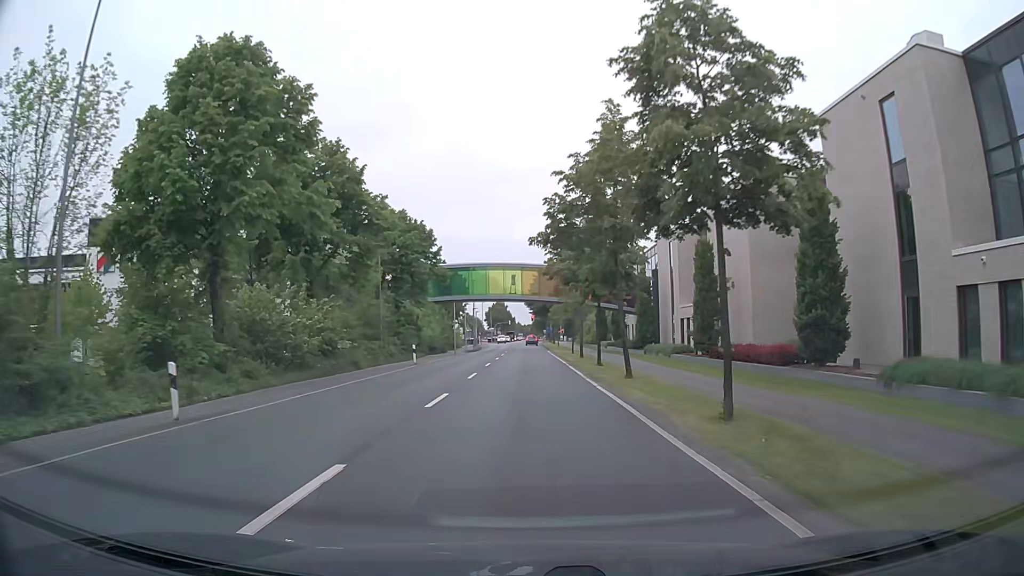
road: secondary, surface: asphalt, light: Day
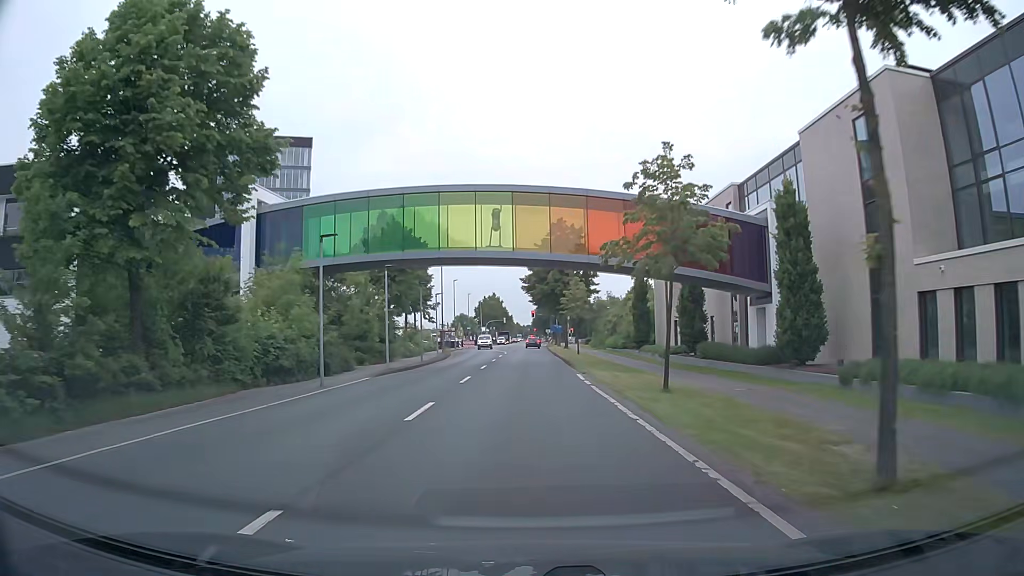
(+0.2, +38.1) m; 0°
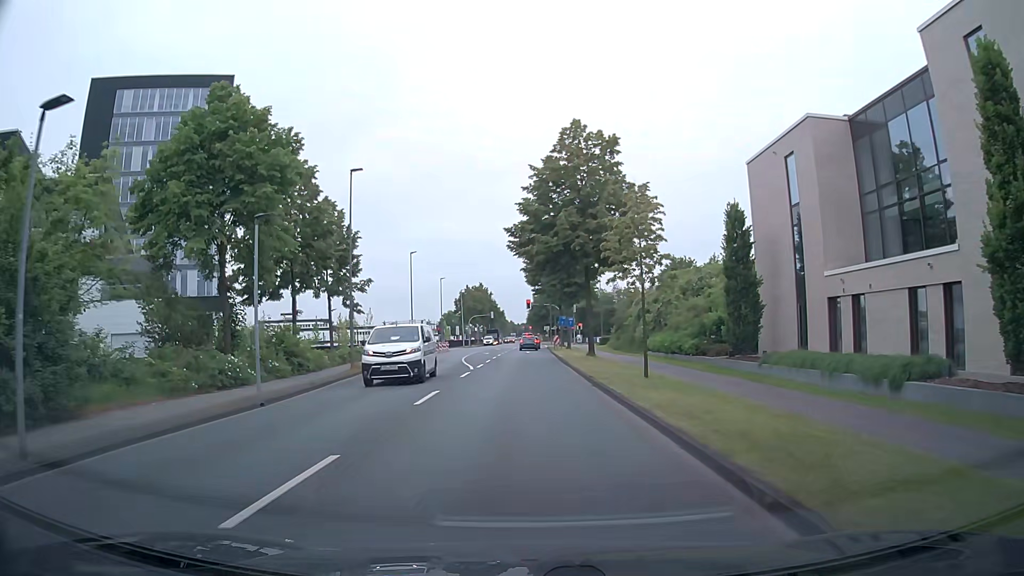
(+0.1, +33.2) m; 0°
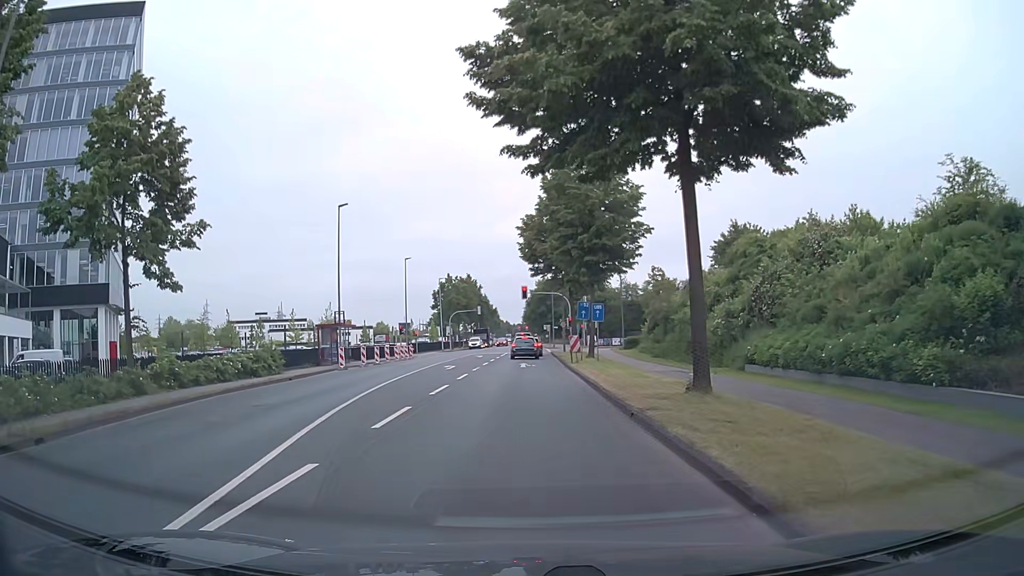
(+0.4, +25.6) m; +1°
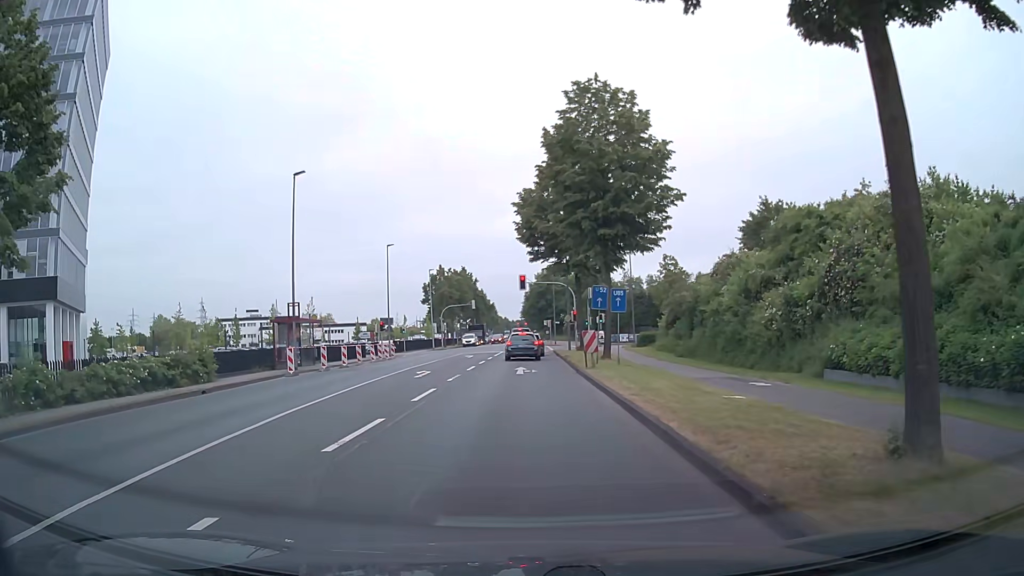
(0.0, +8.3) m; 0°
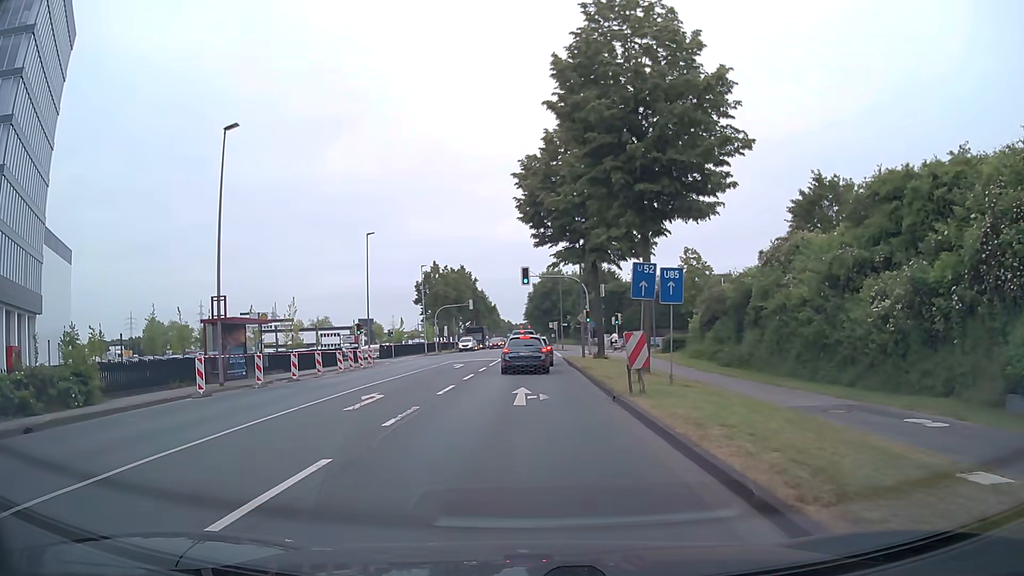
(0.0, +9.1) m; 0°
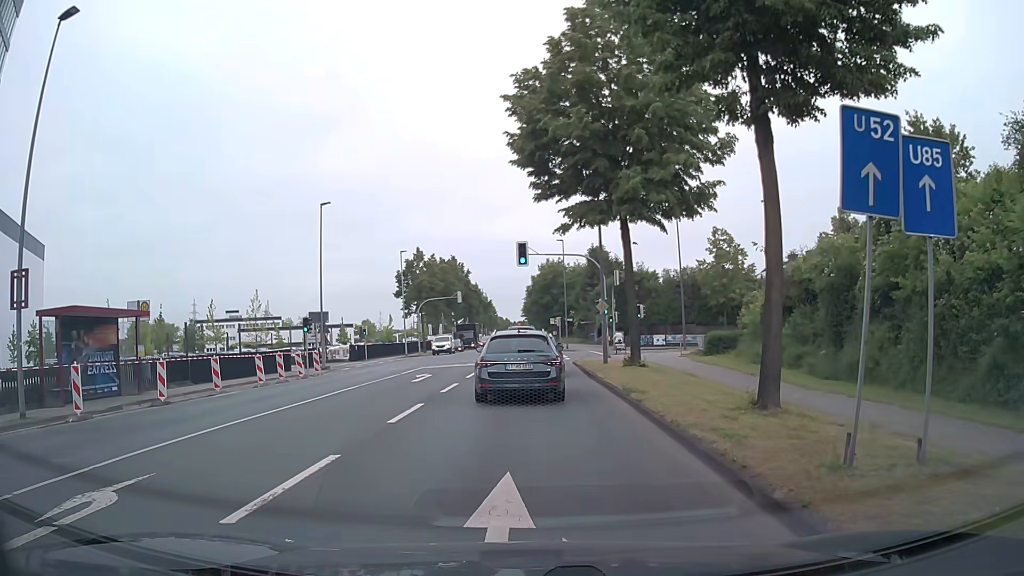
(-0.1, +11.8) m; 0°
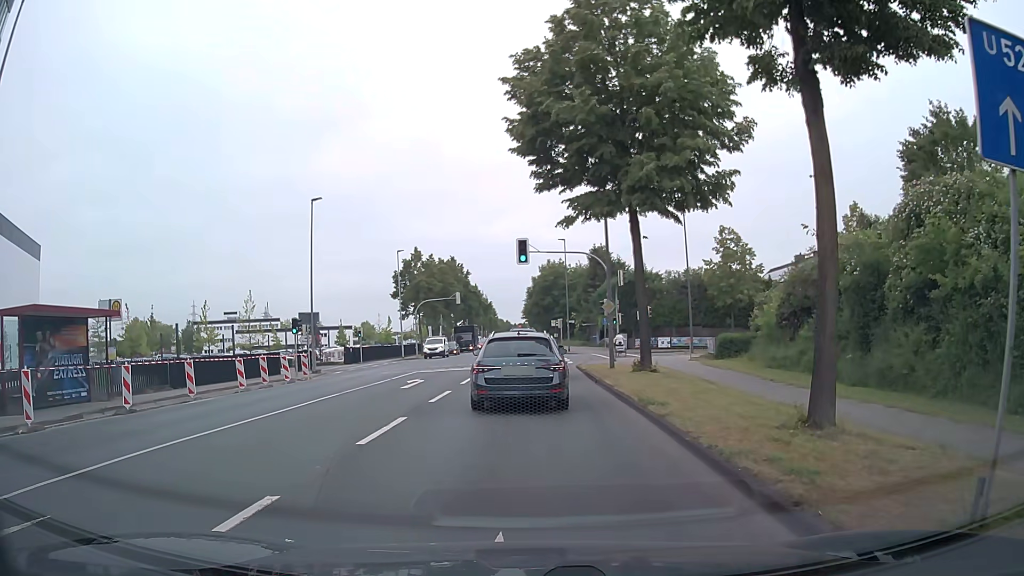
(0.0, +2.0) m; +1°
(0, +10) (-1, +20) (-1, +30) (-1, +40) (-1, +50) (-2, +60) (-2, +70) (-2, +80) (-3, +90) (-3, +100) m
